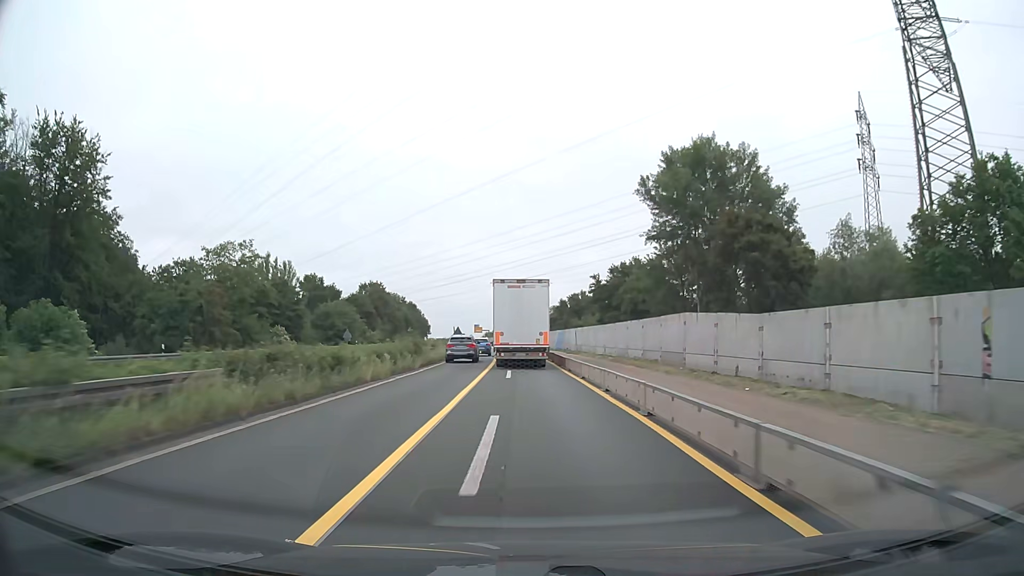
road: trunk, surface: asphalt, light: Day
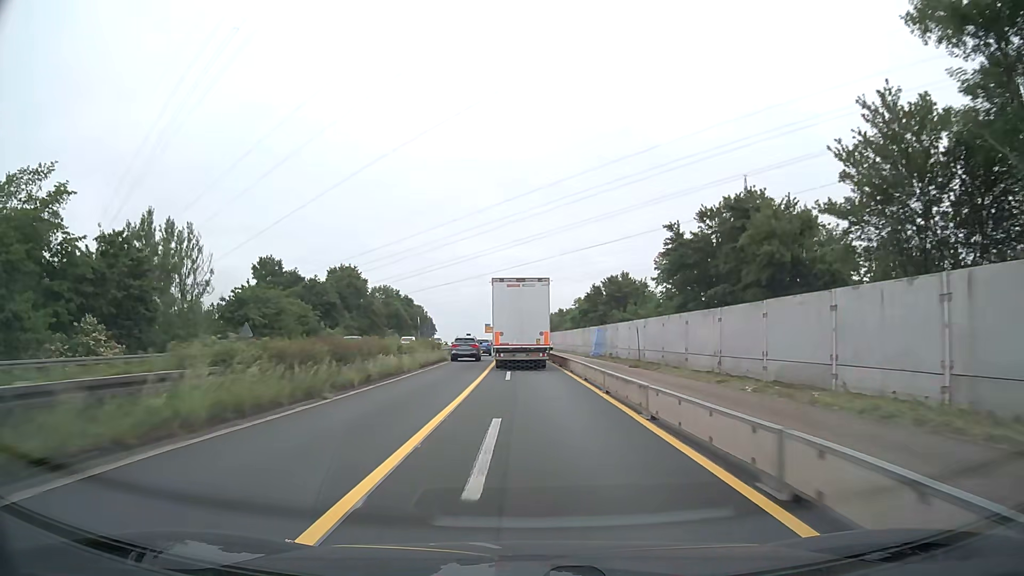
(-0.5, +36.5) m; -2°
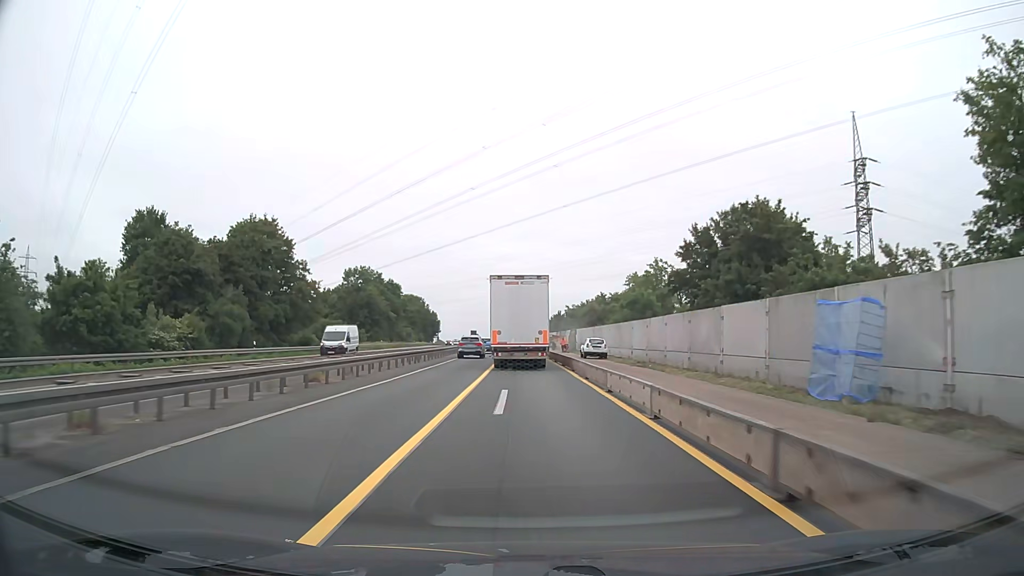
(-0.7, +48.1) m; -2°
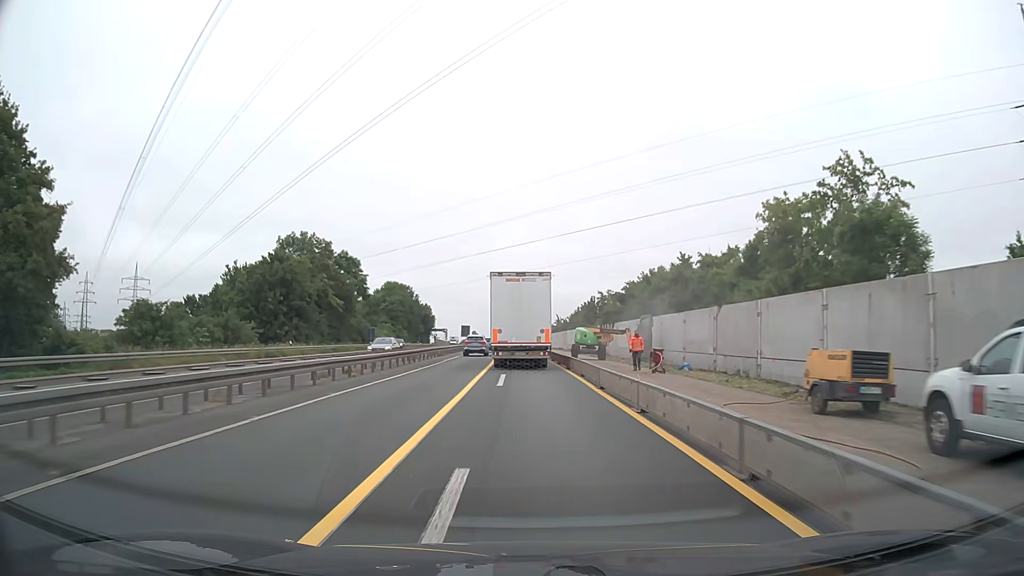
(-0.5, +47.4) m; -1°
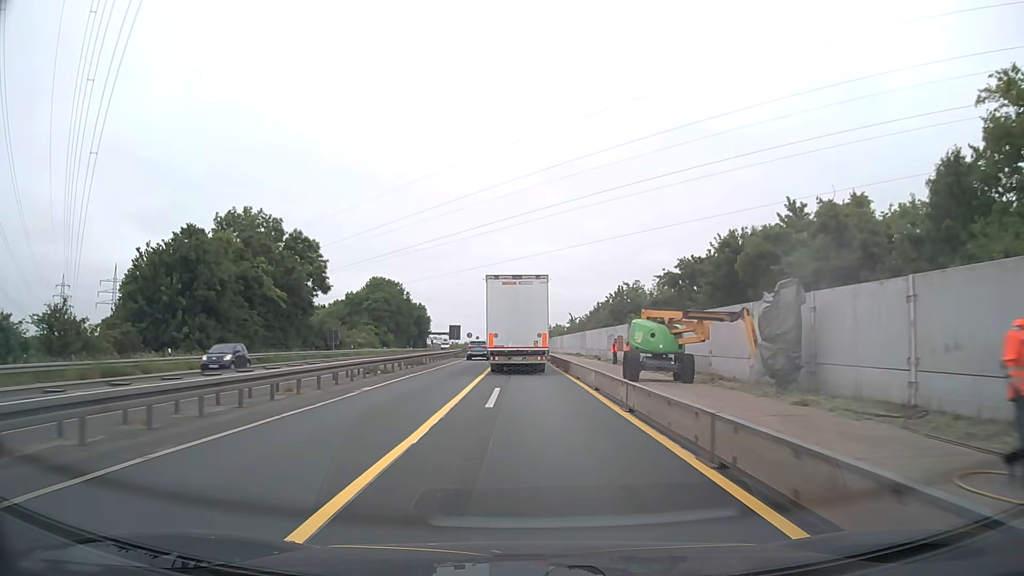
(-0.1, +23.3) m; -1°
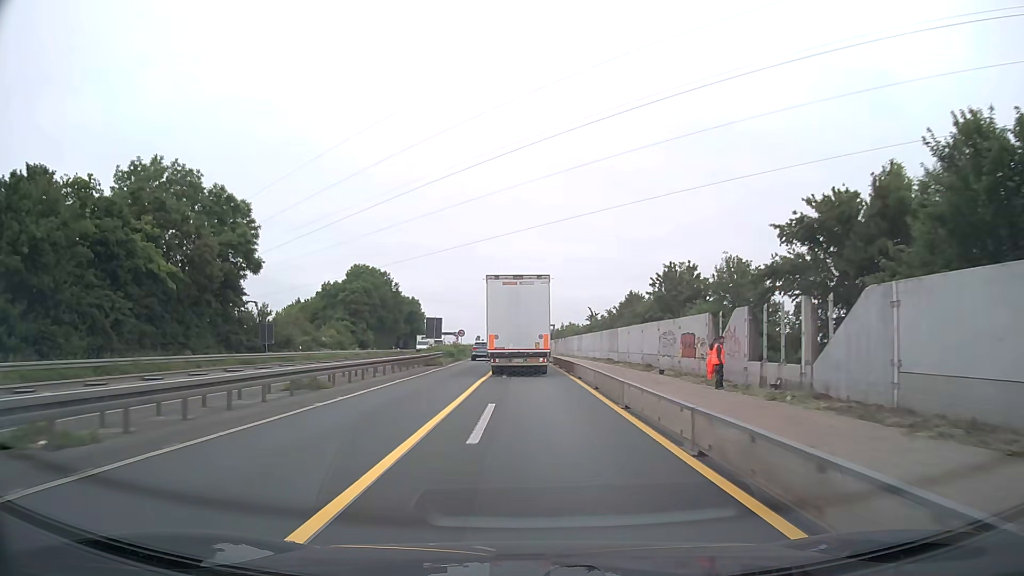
(-0.2, +23.0) m; -1°
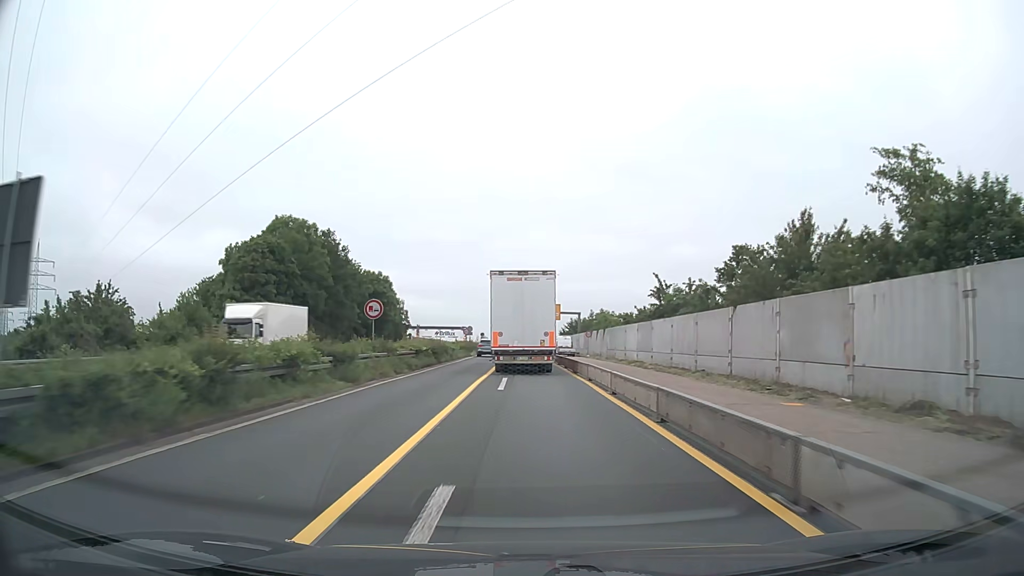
(-0.4, +45.2) m; -1°
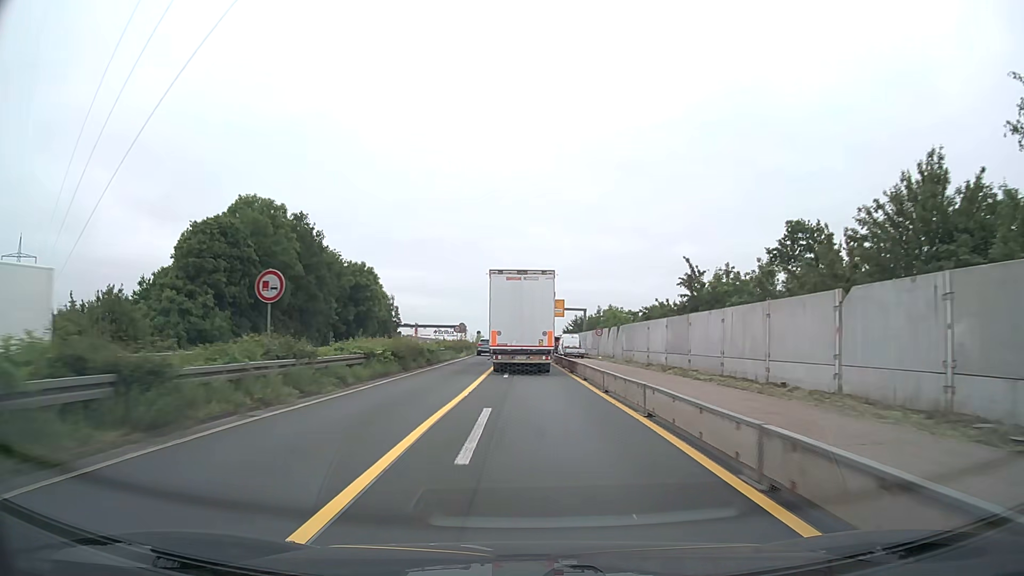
(0.0, +11.2) m; 0°
(0, +10) (0, +20) (0, +30) (0, +40) (0, +50) (-1, +60) (-1, +70) (-1, +80) (-1, +90) (-2, +100) m
